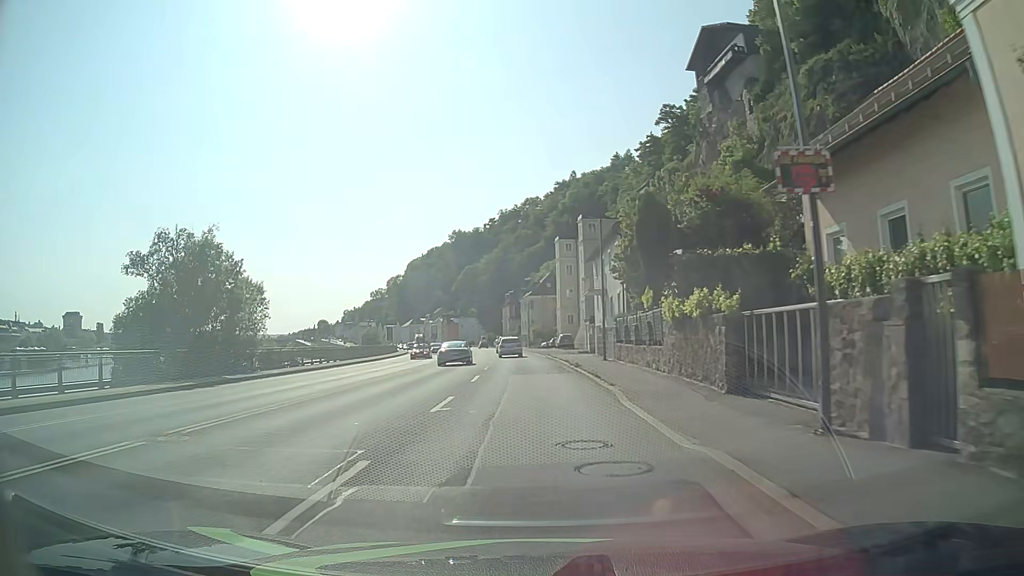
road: primary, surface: asphalt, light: Day
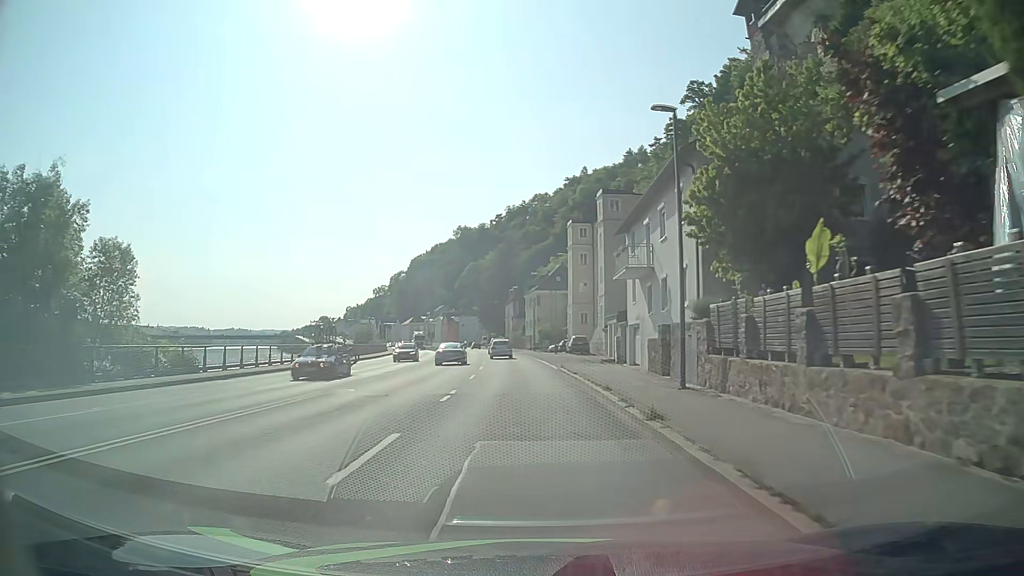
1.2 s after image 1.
(0.0, +15.2) m; 0°
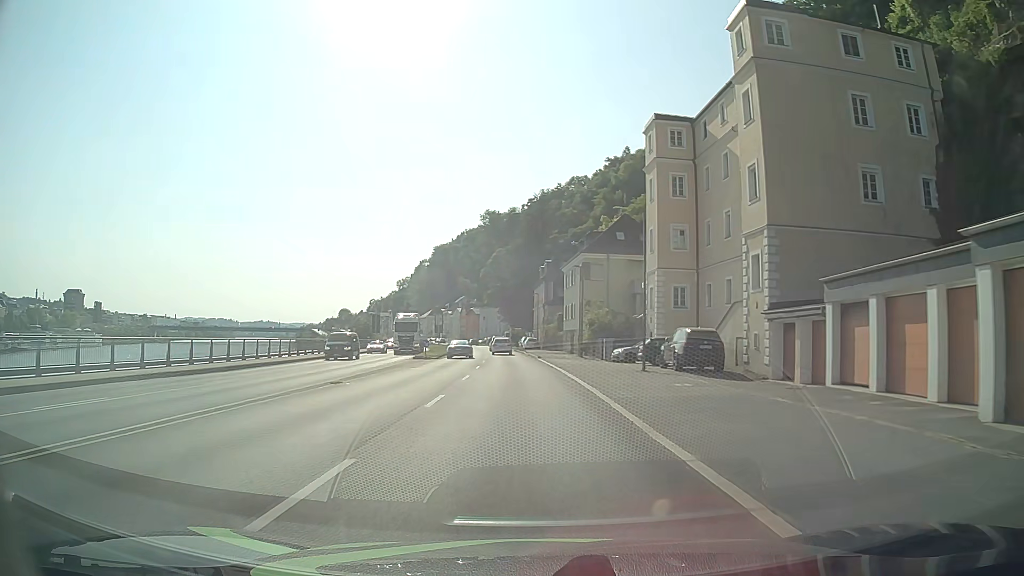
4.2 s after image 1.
(-1.2, +38.1) m; -4°
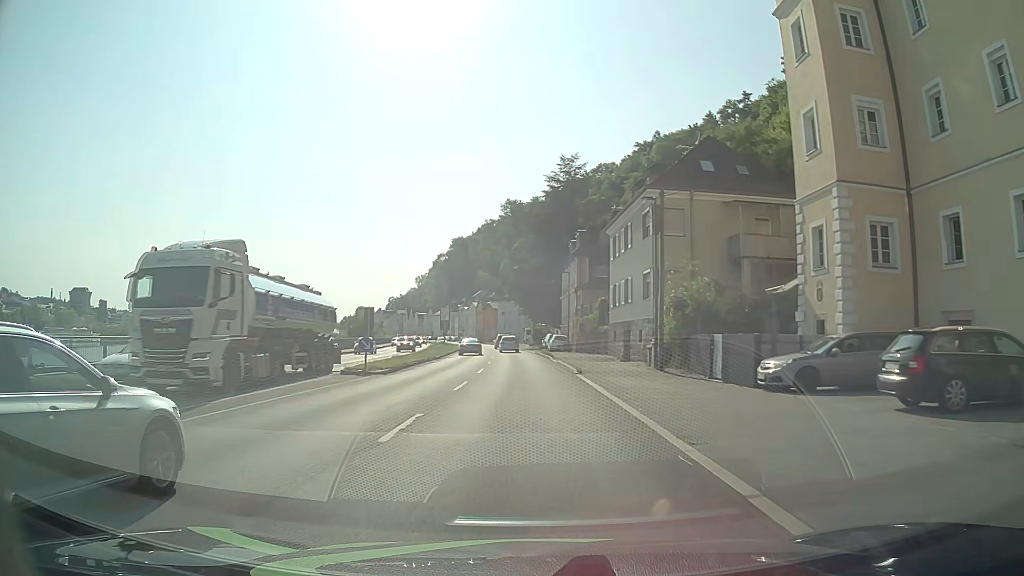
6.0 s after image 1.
(-0.2, +23.0) m; -2°
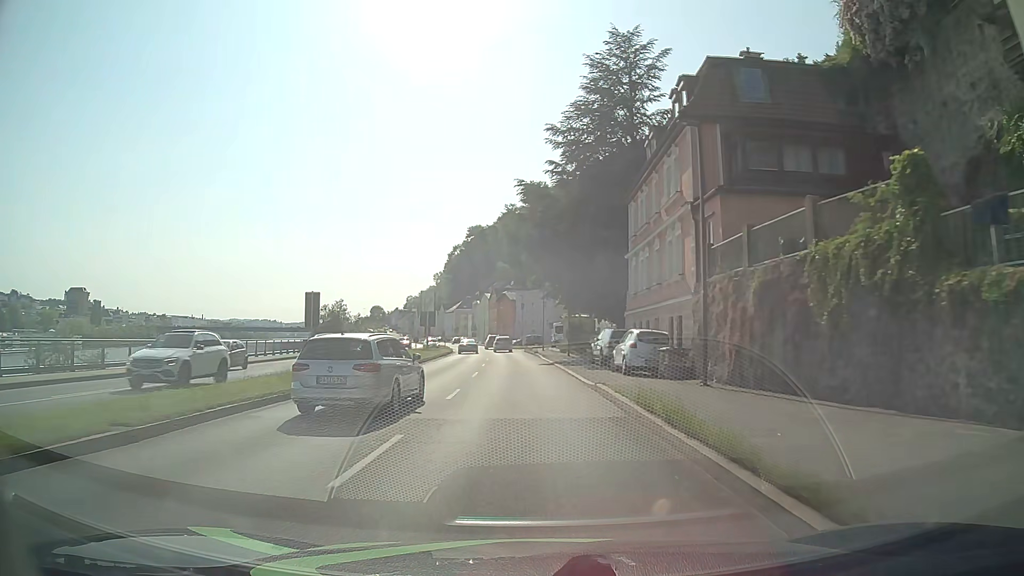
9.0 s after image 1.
(-0.7, +38.3) m; -2°
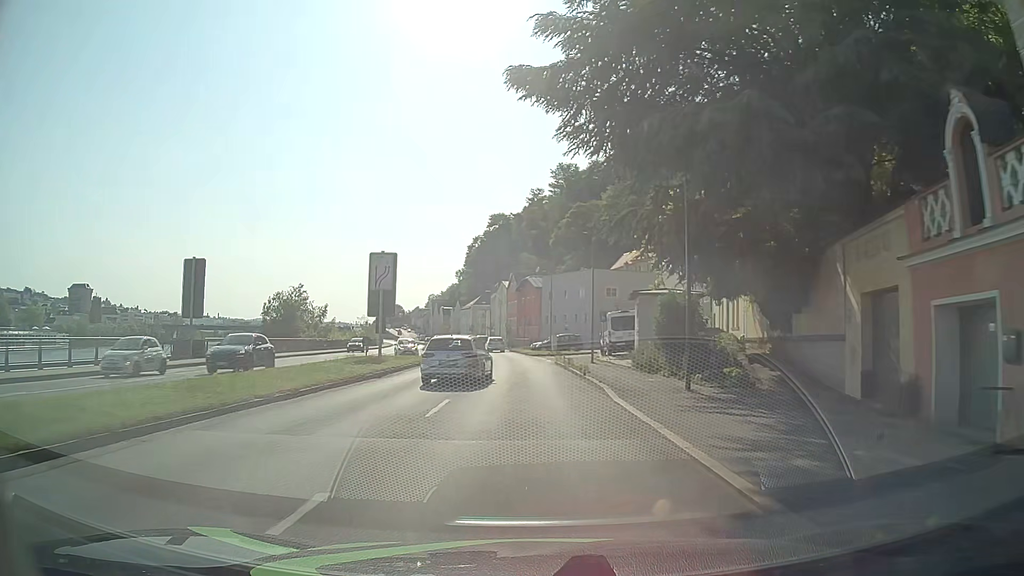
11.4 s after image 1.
(-0.7, +30.6) m; -2°
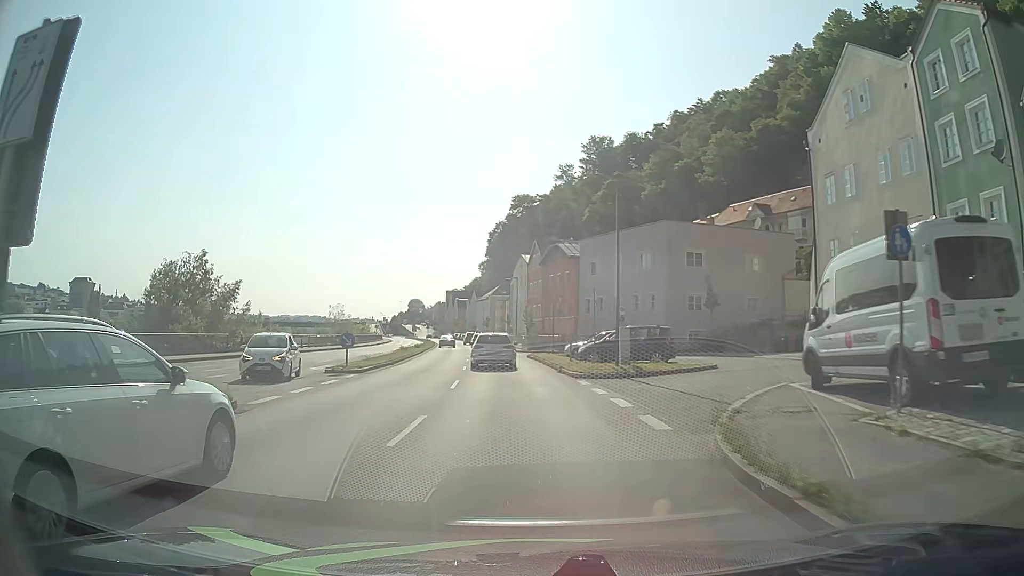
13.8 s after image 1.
(-0.6, +30.5) m; -2°
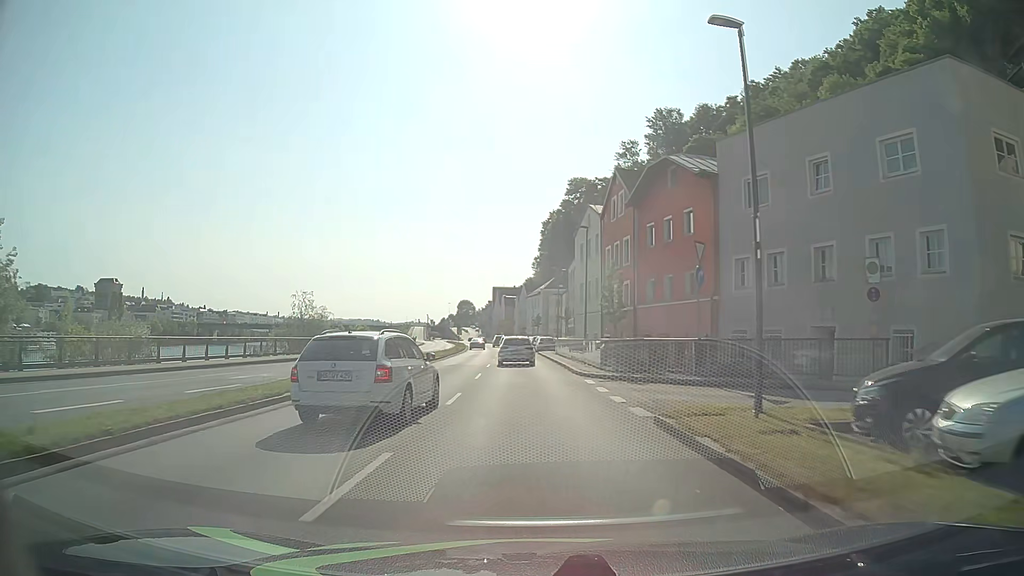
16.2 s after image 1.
(-1.4, +30.5) m; -5°
(0, +10) (0, +20) (-1, +30) (-1, +40) (-1, +50) (-2, +60) (-2, +70) (-3, +80) (-4, +90) (-5, +100) m
